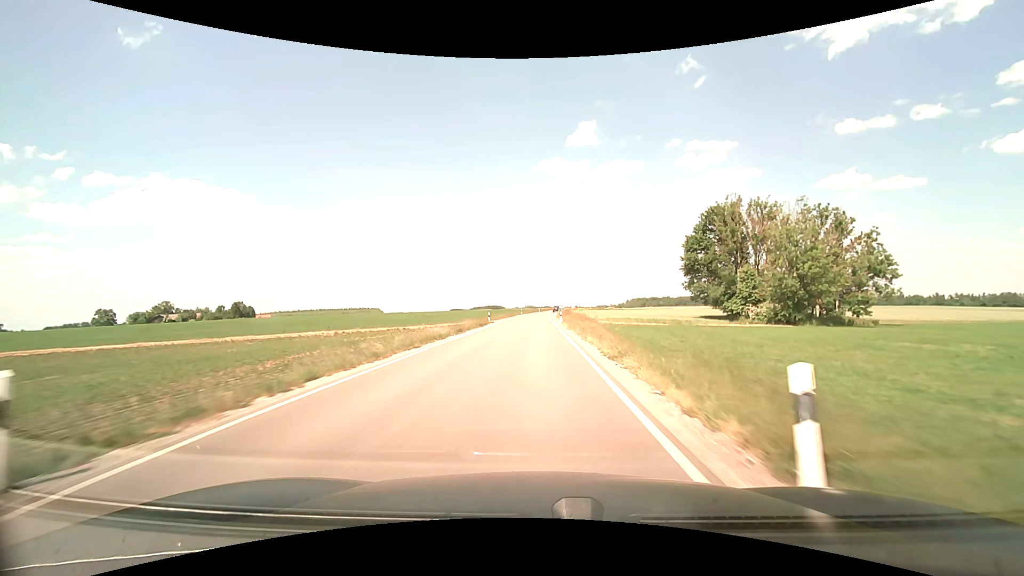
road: secondary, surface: asphalt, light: Day
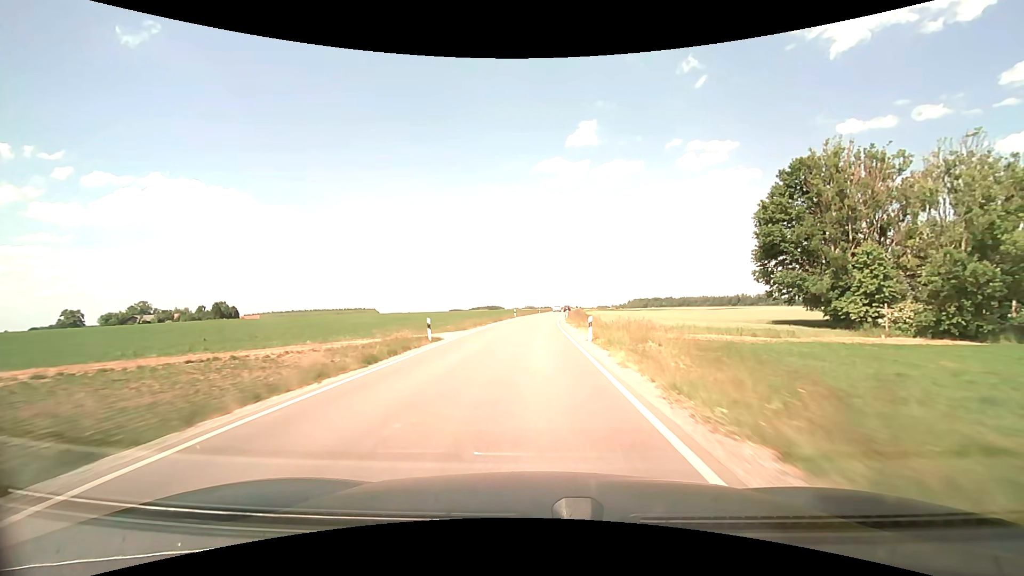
(0.0, +26.0) m; 0°
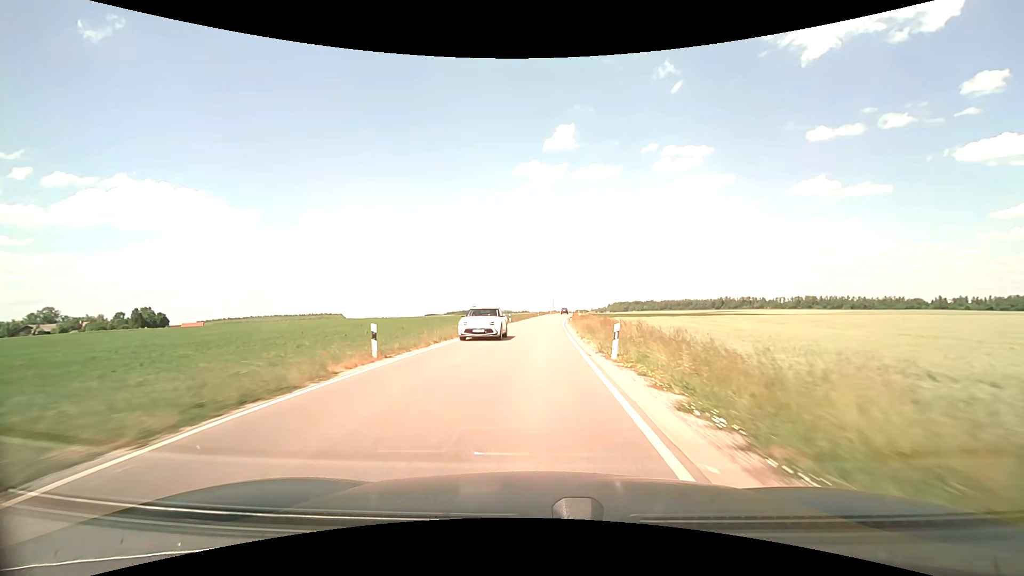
(+0.9, +52.1) m; +2°
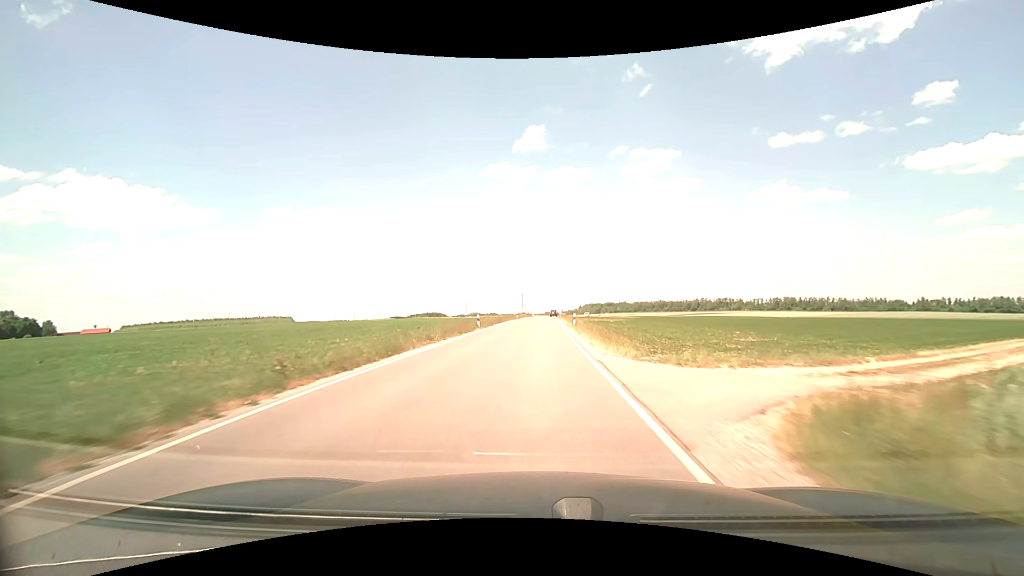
(+2.0, +65.5) m; +4°
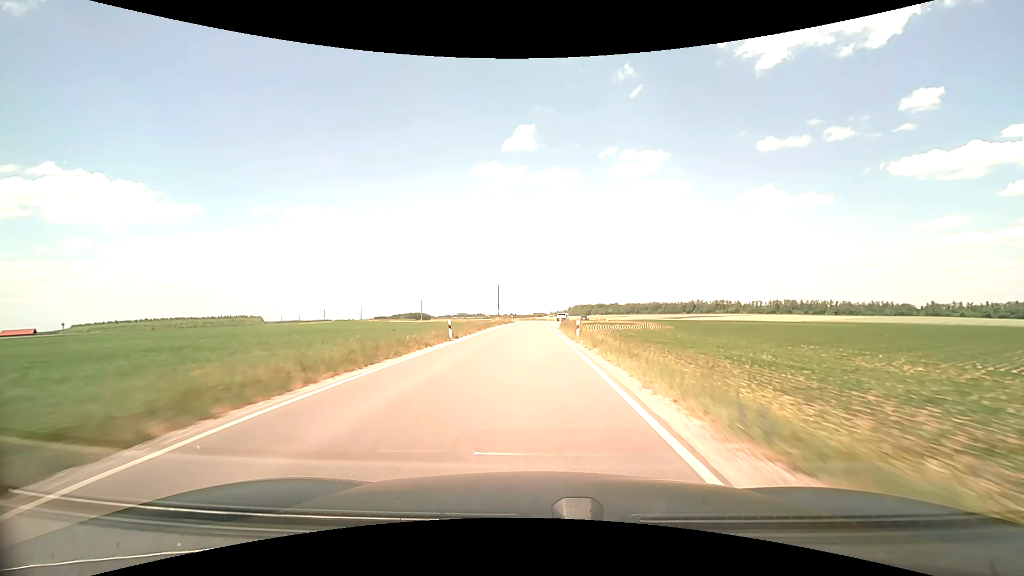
(+0.7, +52.1) m; +1°
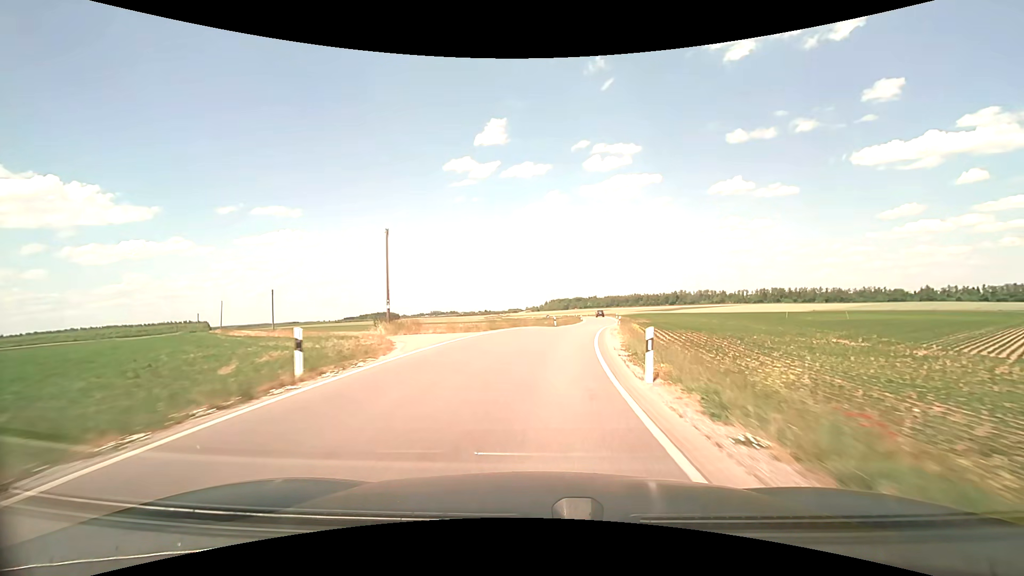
(+0.5, +60.7) m; +2°
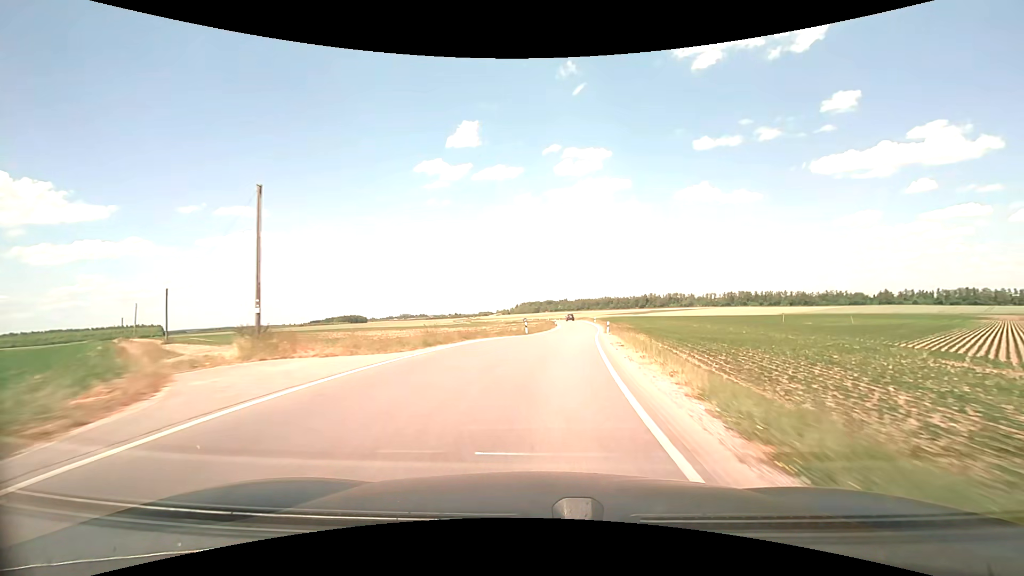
(+0.3, +11.6) m; +3°
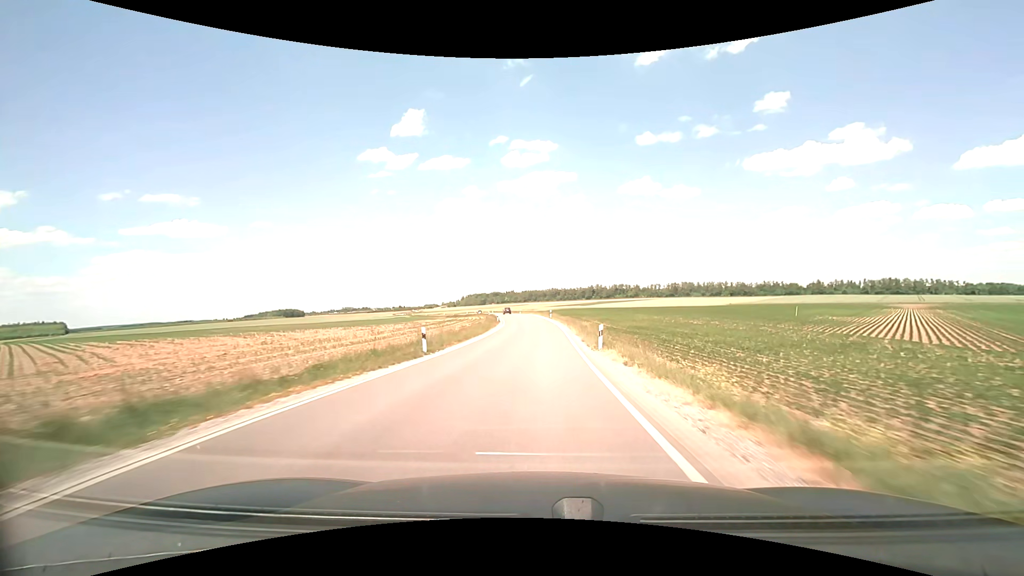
(+1.4, +22.9) m; +6°
(0, +10) (0, +20) (+1, +30) (+1, +40) (+1, +50) (+1, +60) (0, +70) (-1, +80) (-2, +90) (-4, +100) m
